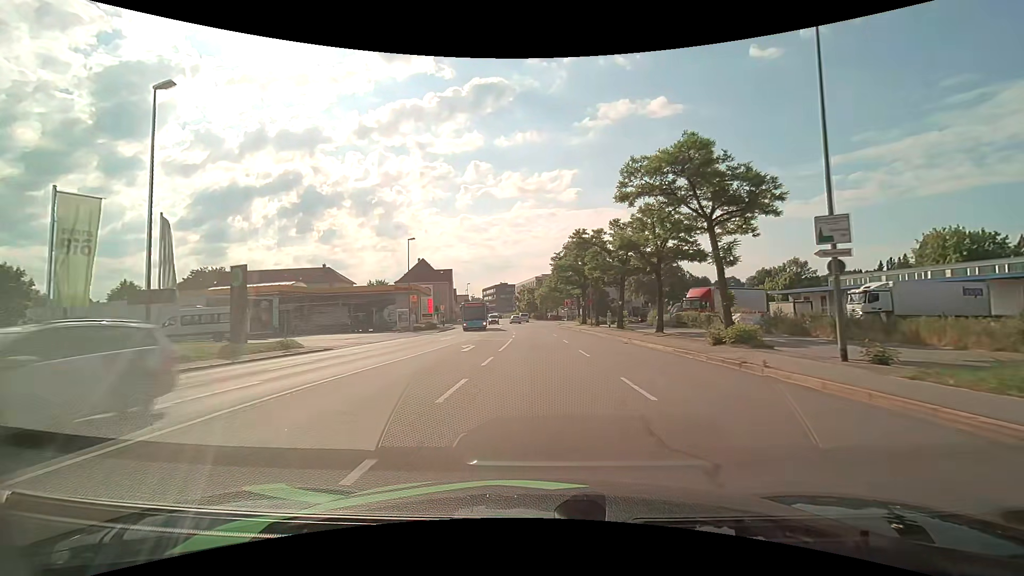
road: primary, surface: asphalt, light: Day
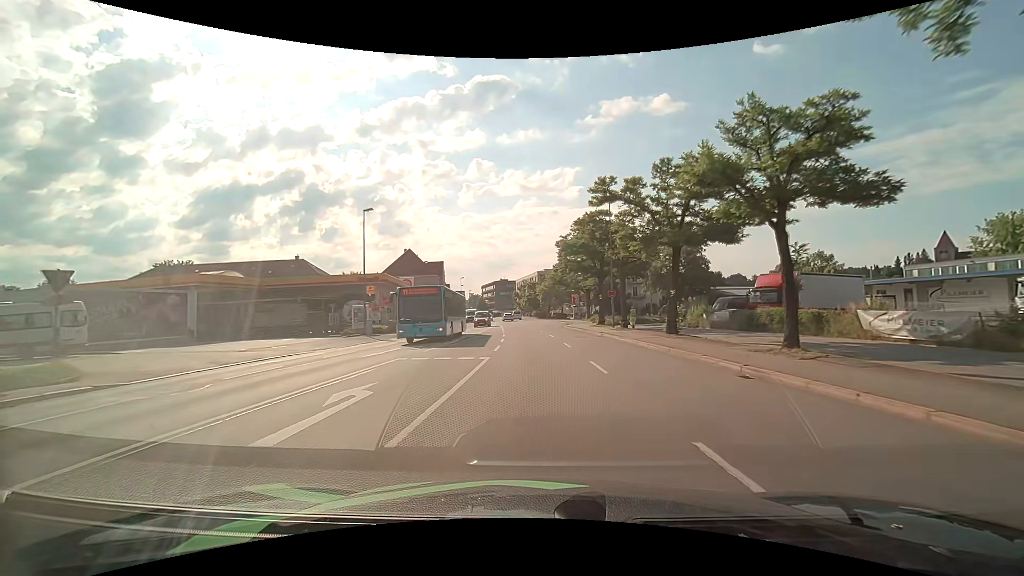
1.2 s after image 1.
(0.0, +14.6) m; 0°
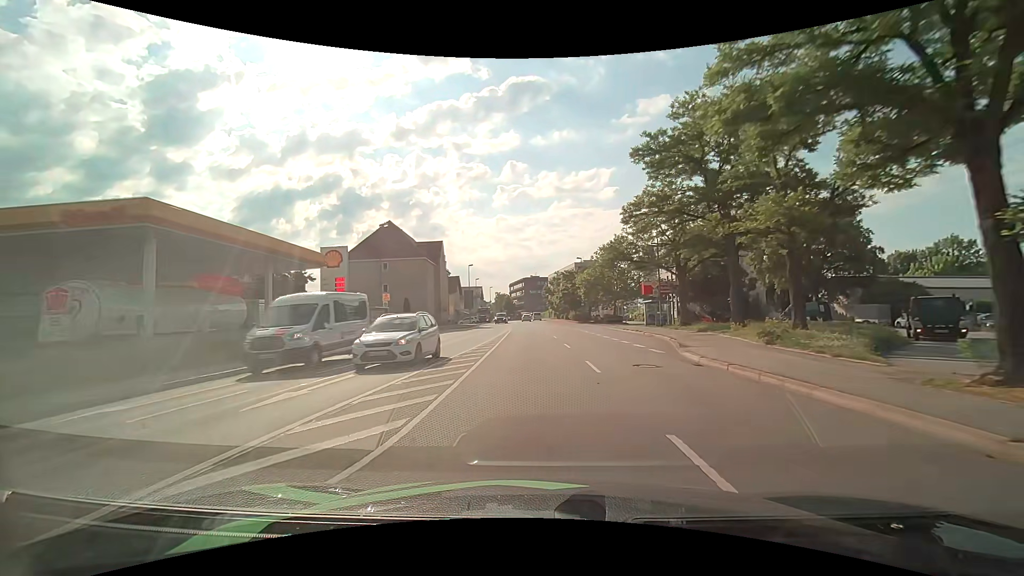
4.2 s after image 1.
(-0.8, +35.5) m; -4°
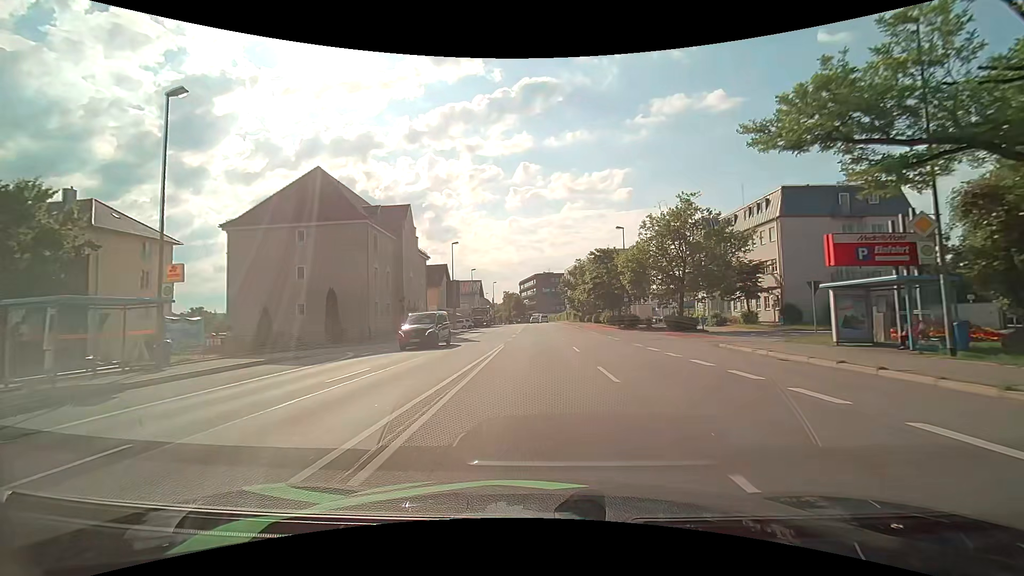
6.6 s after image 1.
(-0.5, +28.4) m; -1°
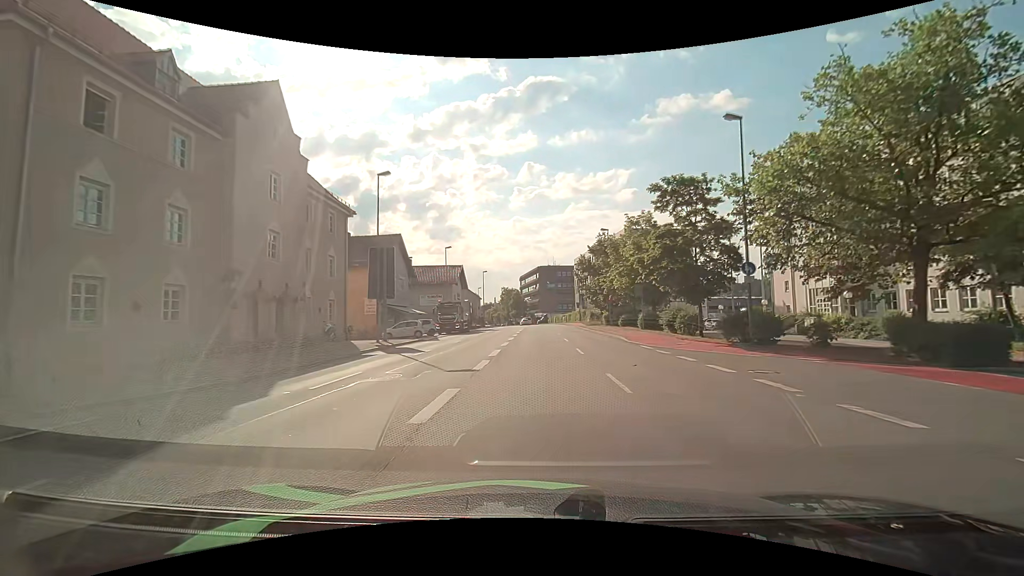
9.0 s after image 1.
(-0.1, +28.6) m; 0°
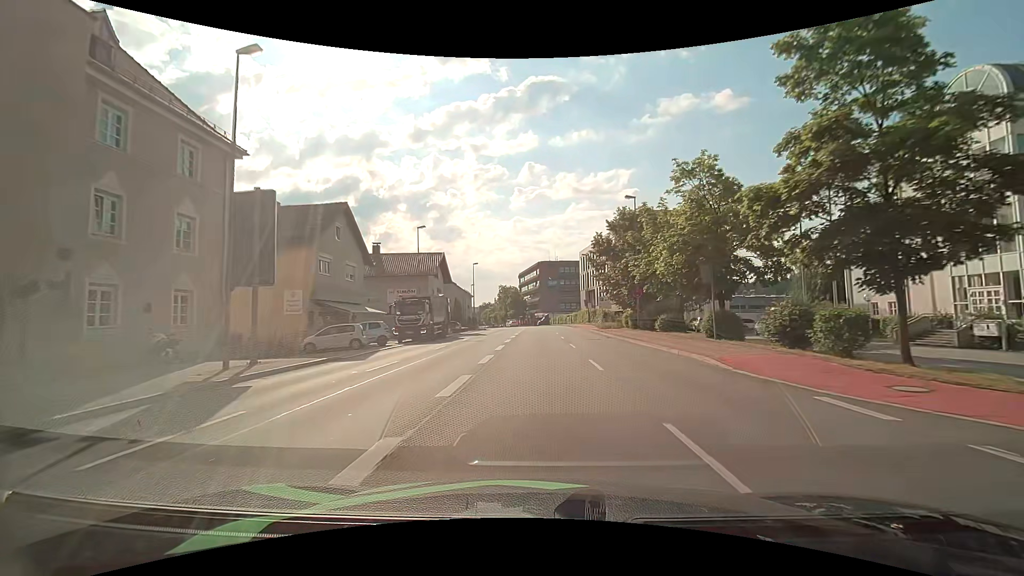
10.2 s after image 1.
(0.0, +14.5) m; 0°
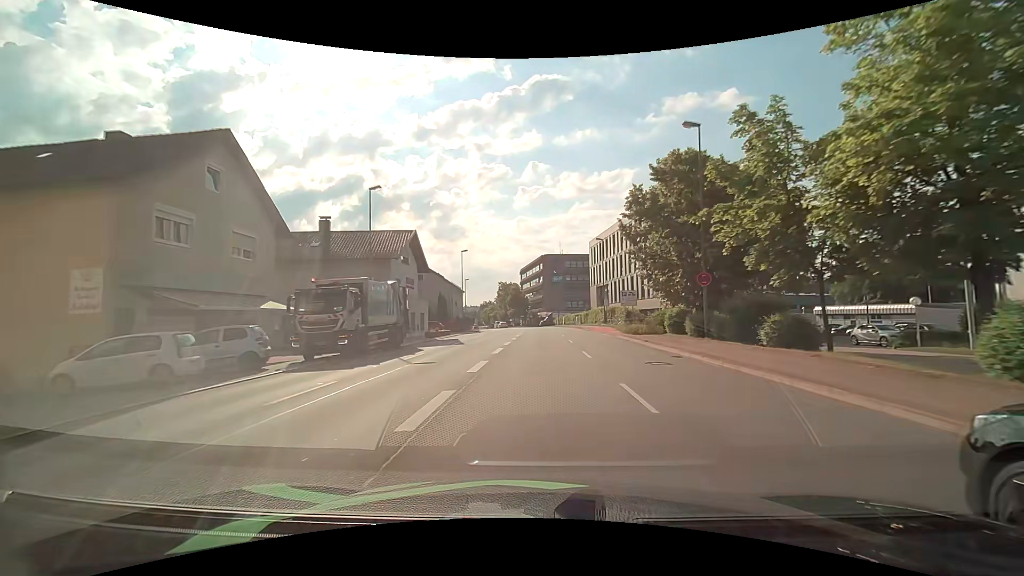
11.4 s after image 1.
(0.0, +14.5) m; 0°
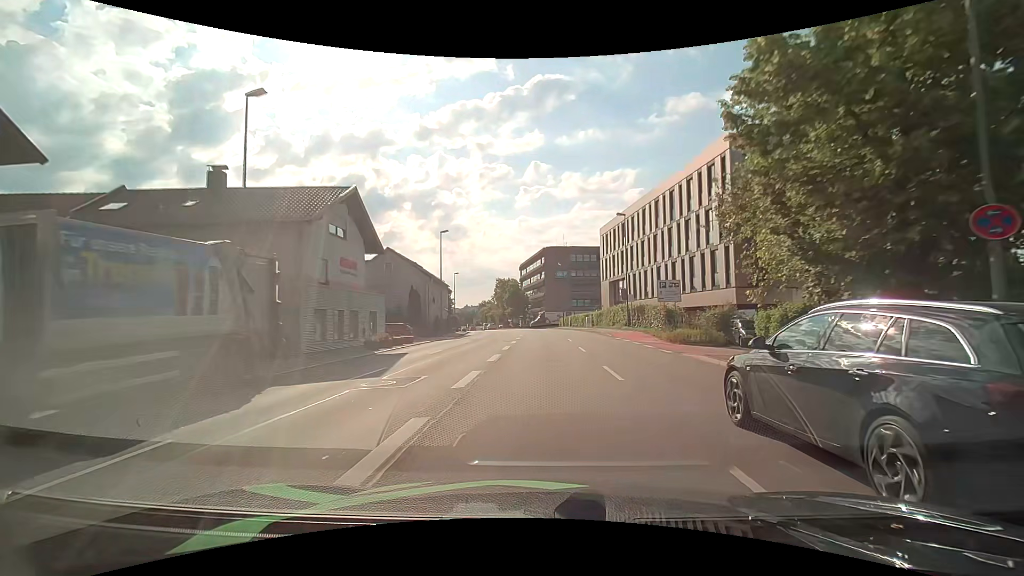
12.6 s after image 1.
(0.0, +14.4) m; 0°
(0, +10) (0, +20) (0, +30) (0, +40) (0, +50) (-1, +60) (-2, +70) (-4, +80) (-5, +90) (-7, +99) m
